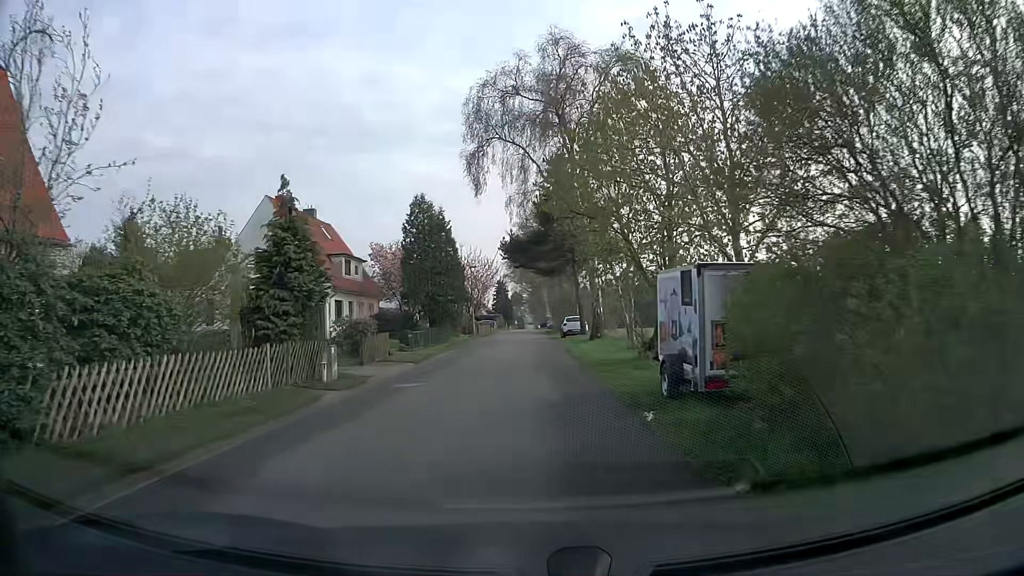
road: unclassified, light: Day
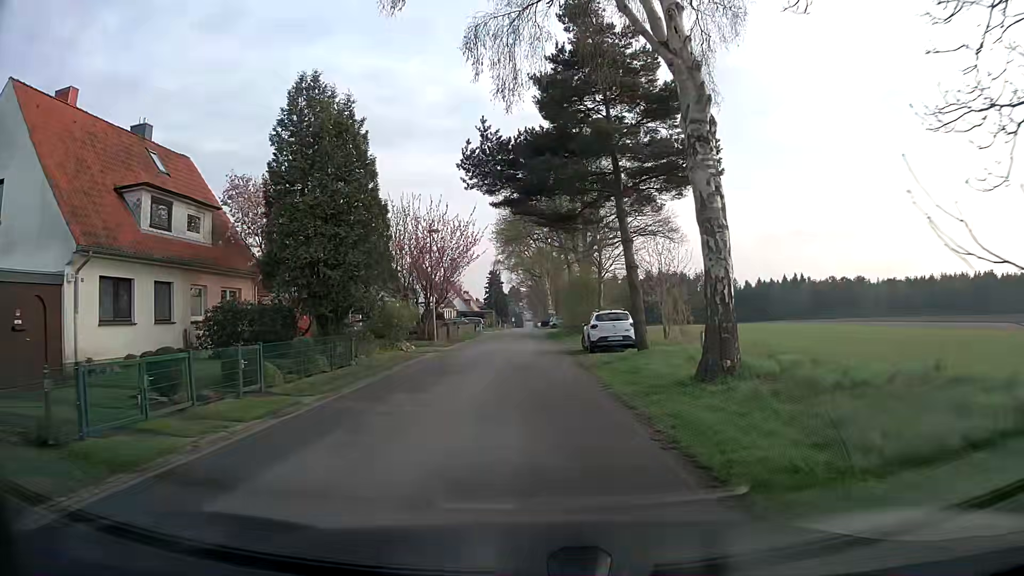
(0.0, +22.6) m; 0°
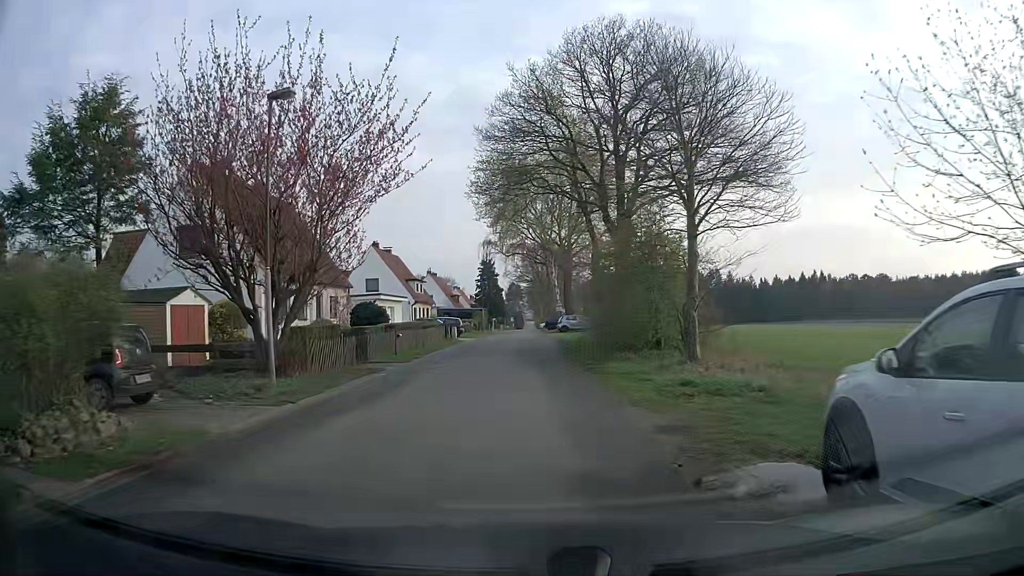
(0.0, +22.6) m; +1°
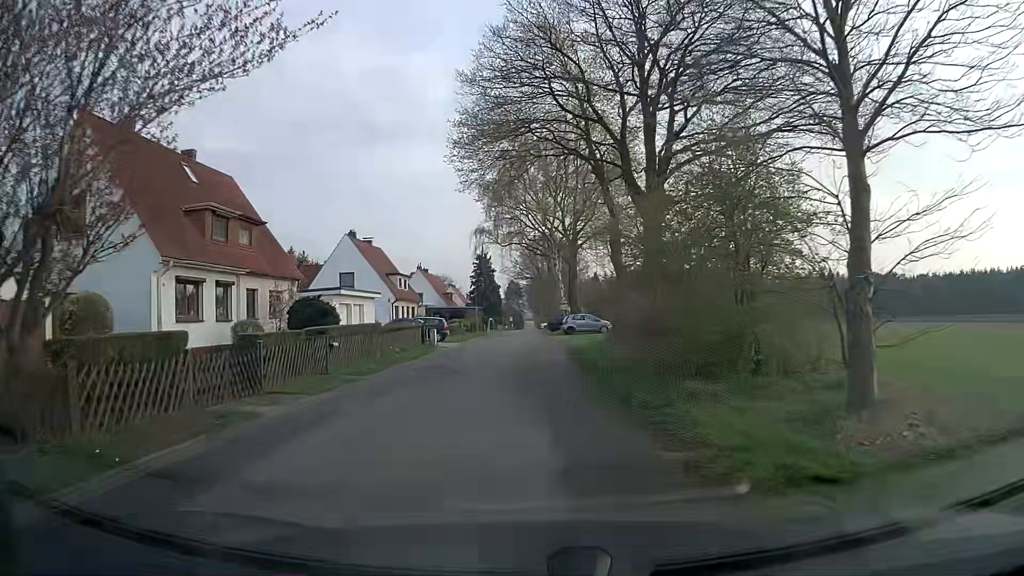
(-0.1, +9.1) m; -1°
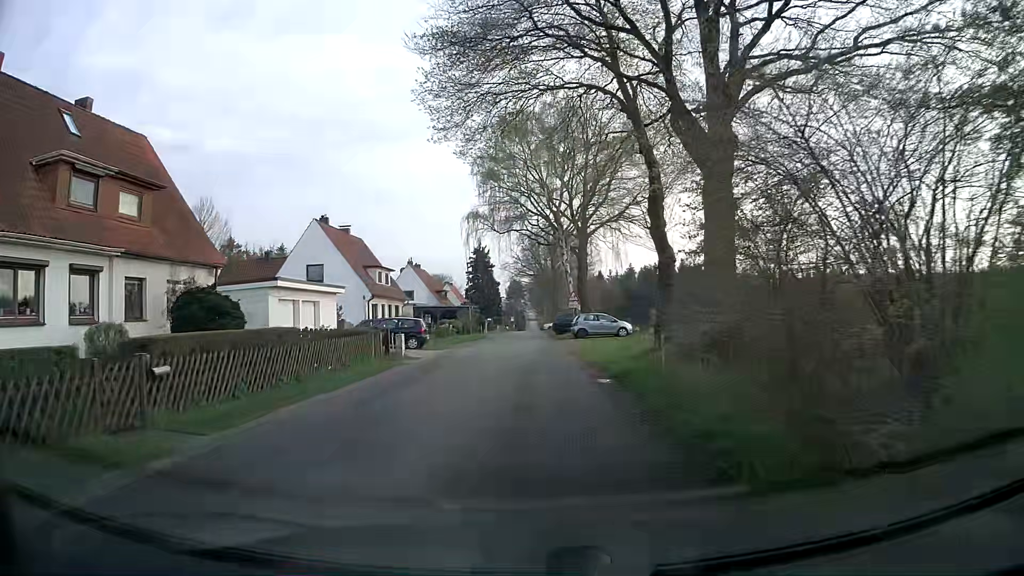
(0.0, +9.0) m; -1°
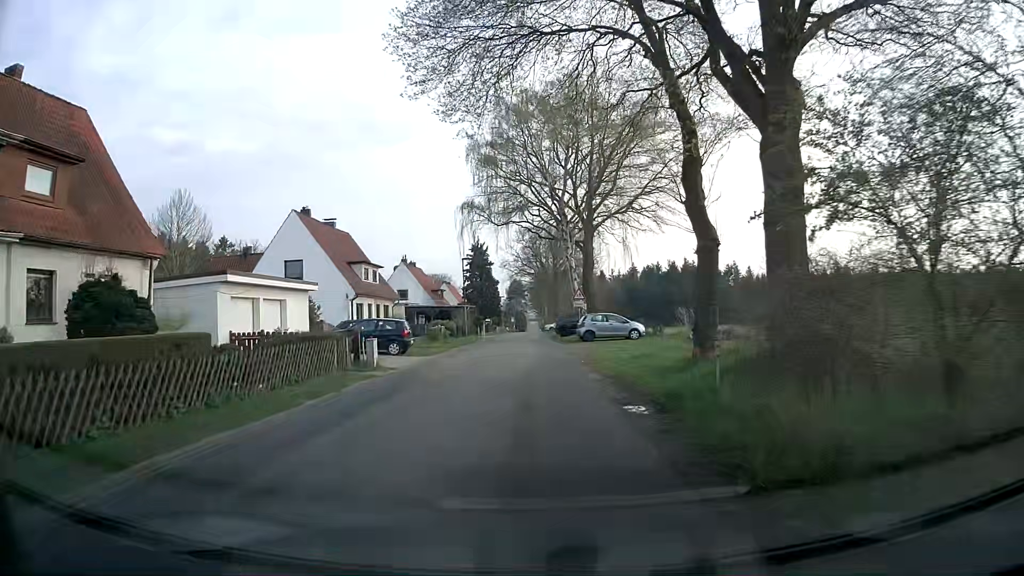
(0.0, +4.5) m; +1°
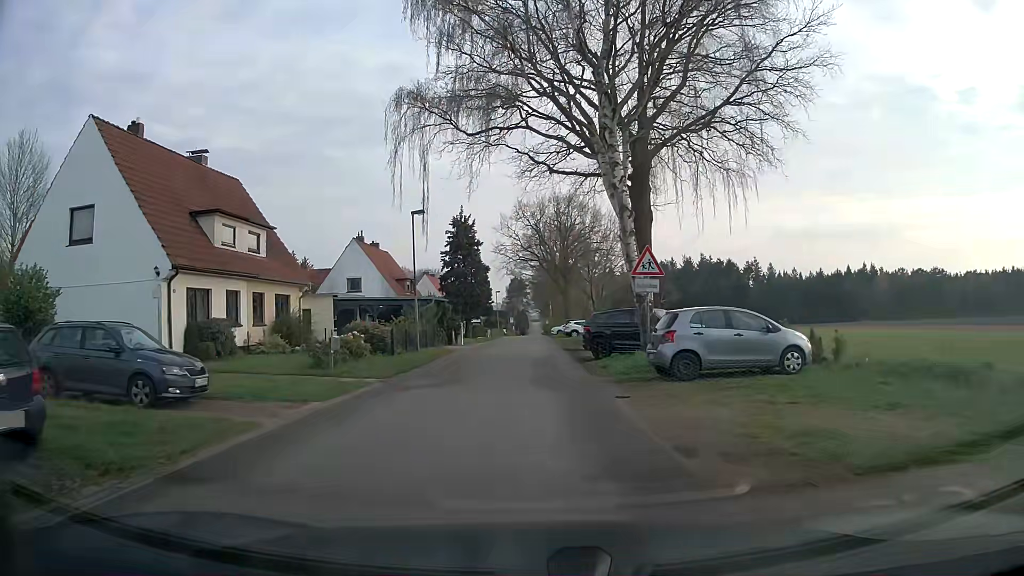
(-0.2, +22.6) m; 0°
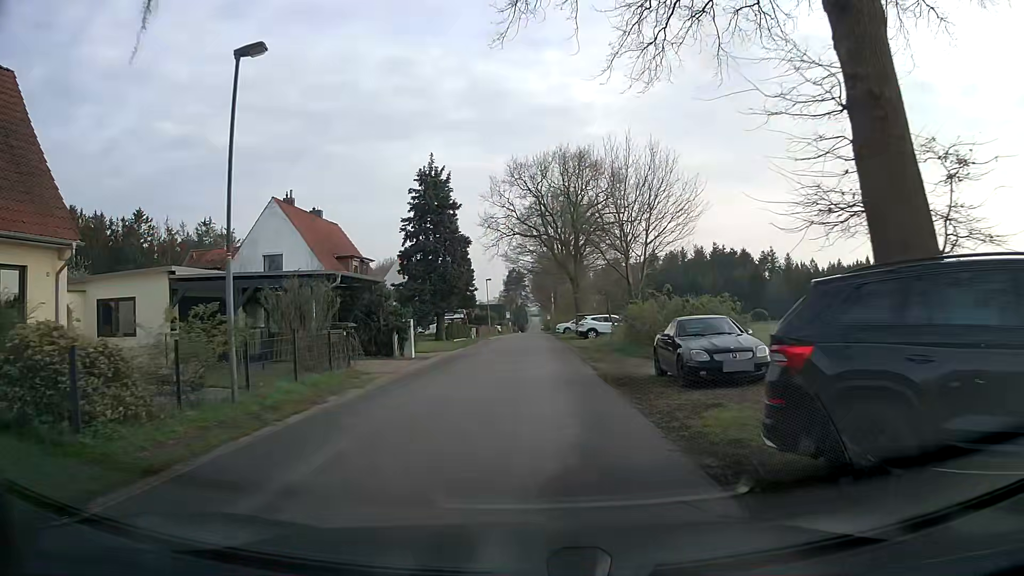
(-0.2, +18.1) m; -1°
